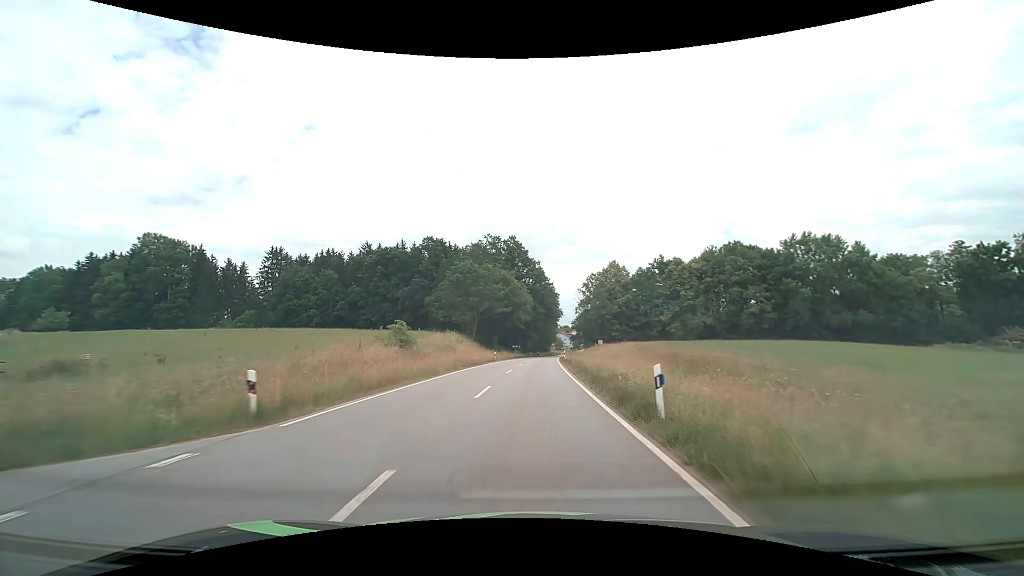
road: tertiary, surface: asphalt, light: Day
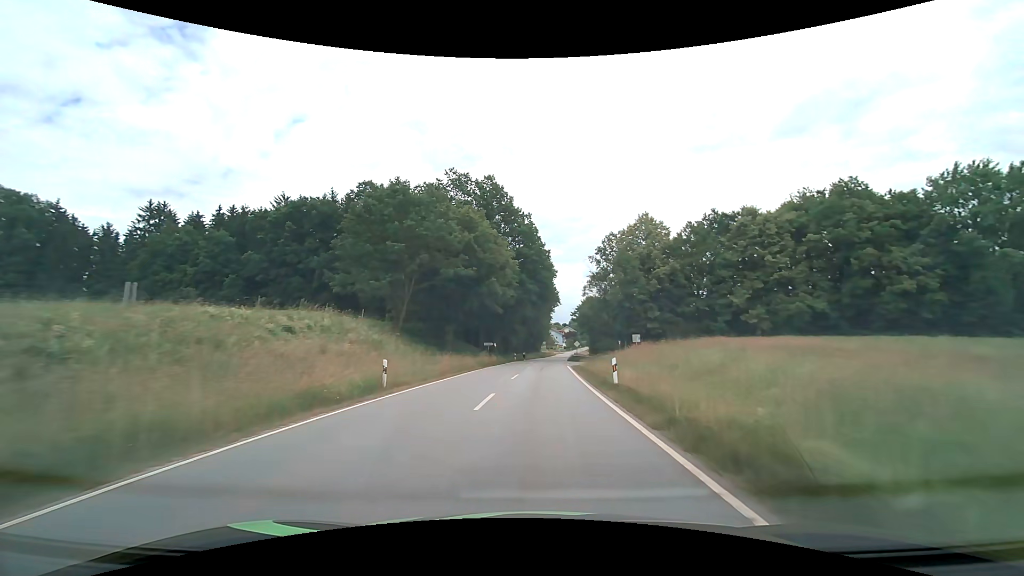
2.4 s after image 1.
(+0.3, +39.3) m; +1°
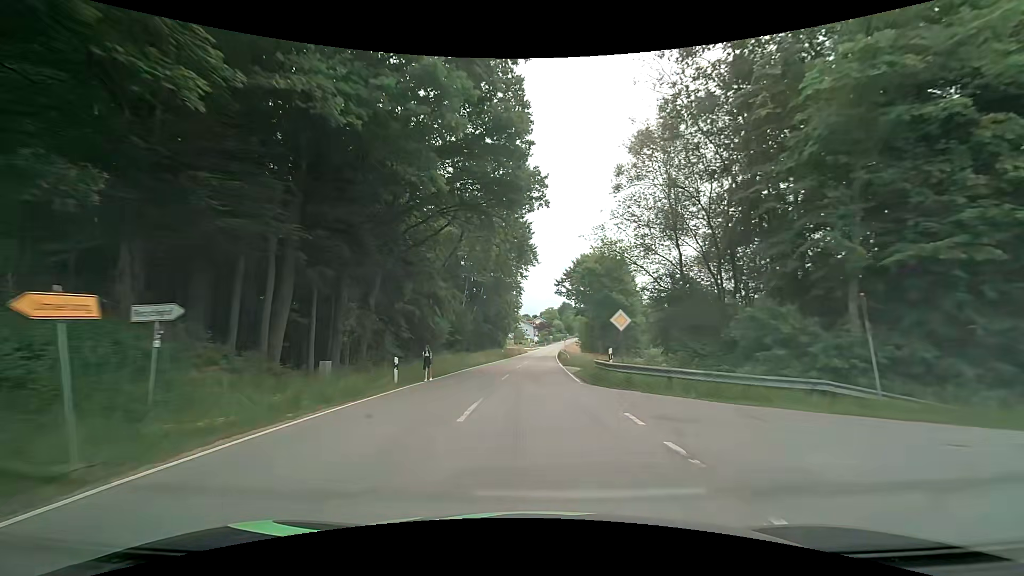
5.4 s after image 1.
(+1.6, +50.6) m; +4°
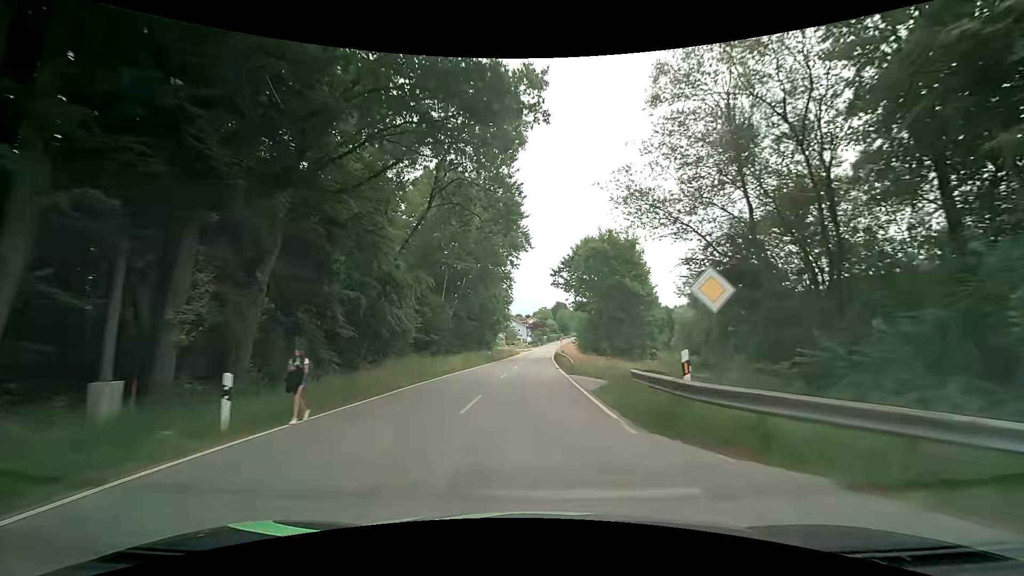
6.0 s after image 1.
(+0.1, +10.3) m; +1°
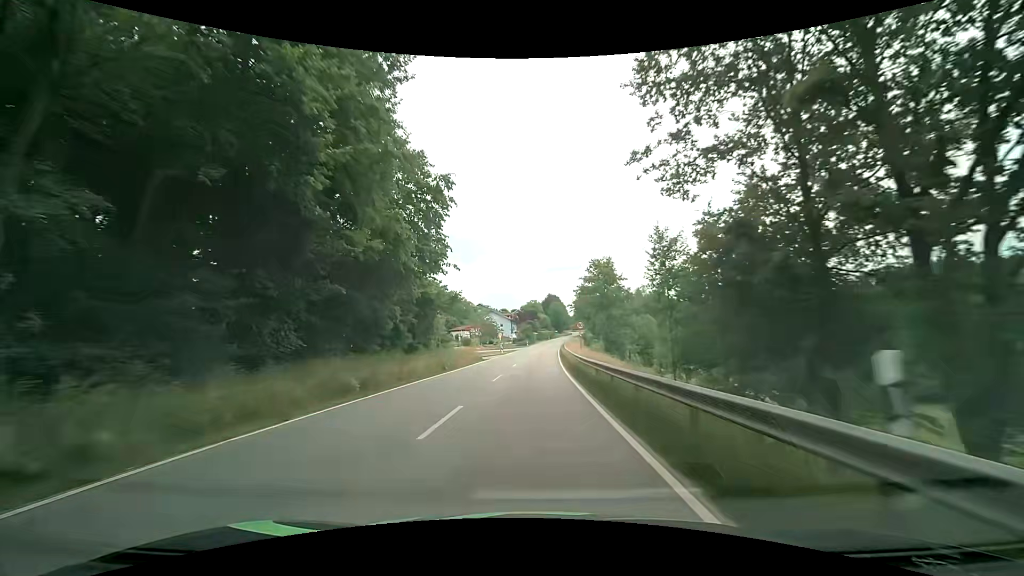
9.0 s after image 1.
(+1.0, +51.9) m; +2°
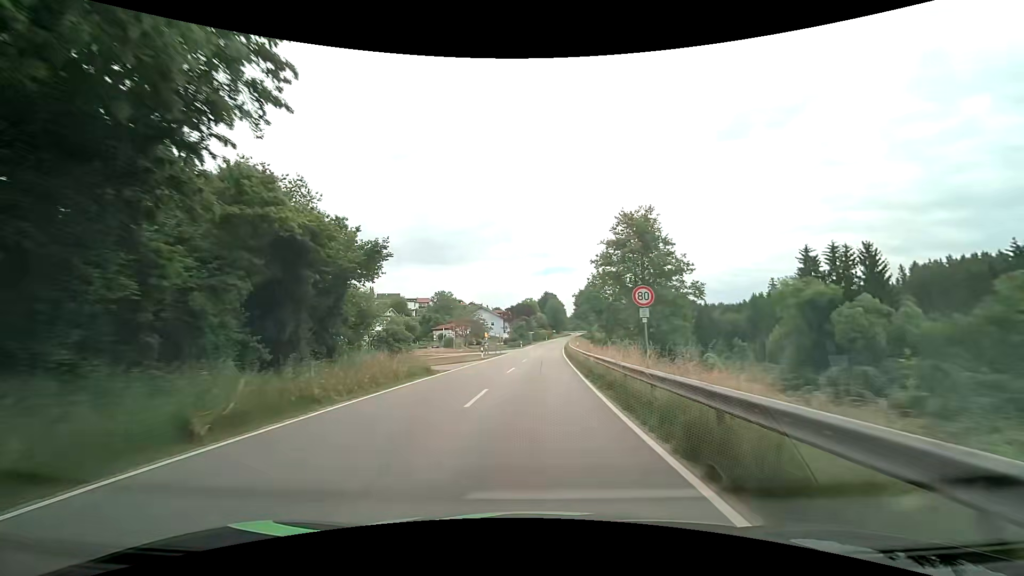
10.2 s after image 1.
(-0.1, +20.7) m; 0°
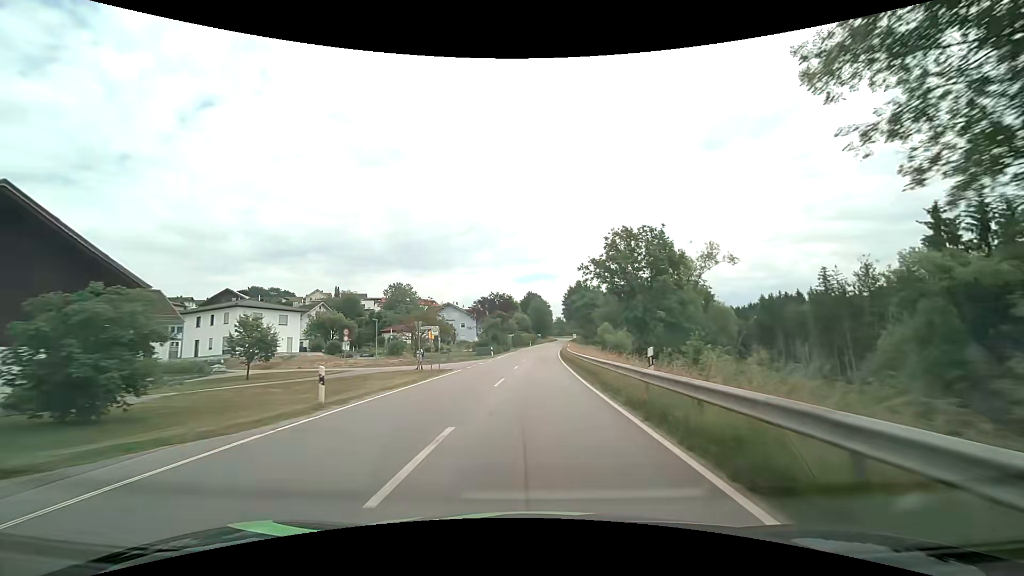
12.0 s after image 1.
(+0.4, +30.7) m; +2°
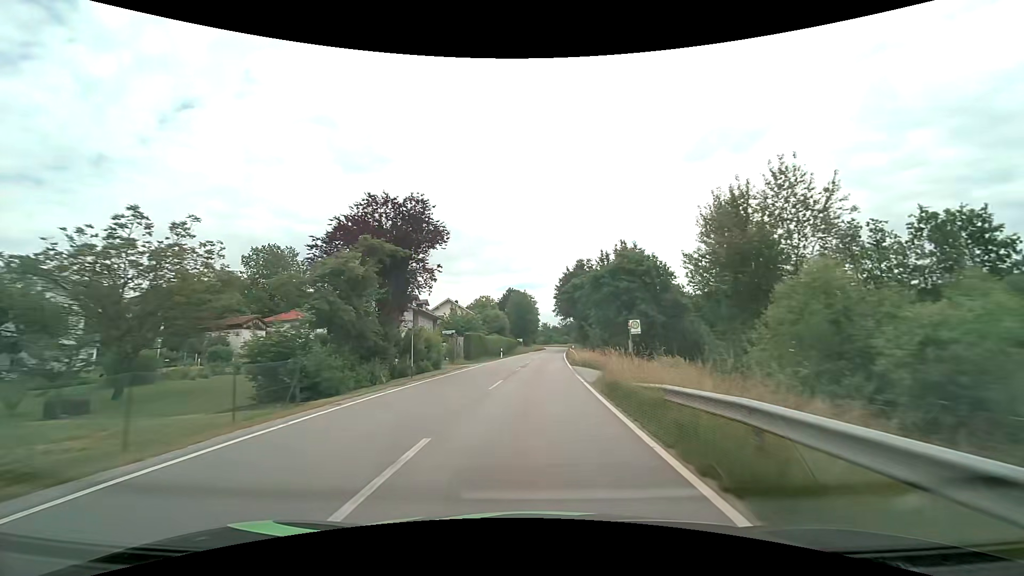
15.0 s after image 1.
(+1.2, +50.3) m; +2°
(0, +10) (0, +20) (0, +30) (+1, +40) (+1, +50) (+2, +60) (+2, +70) (+3, +80) (+4, +90) (+5, +100) m
